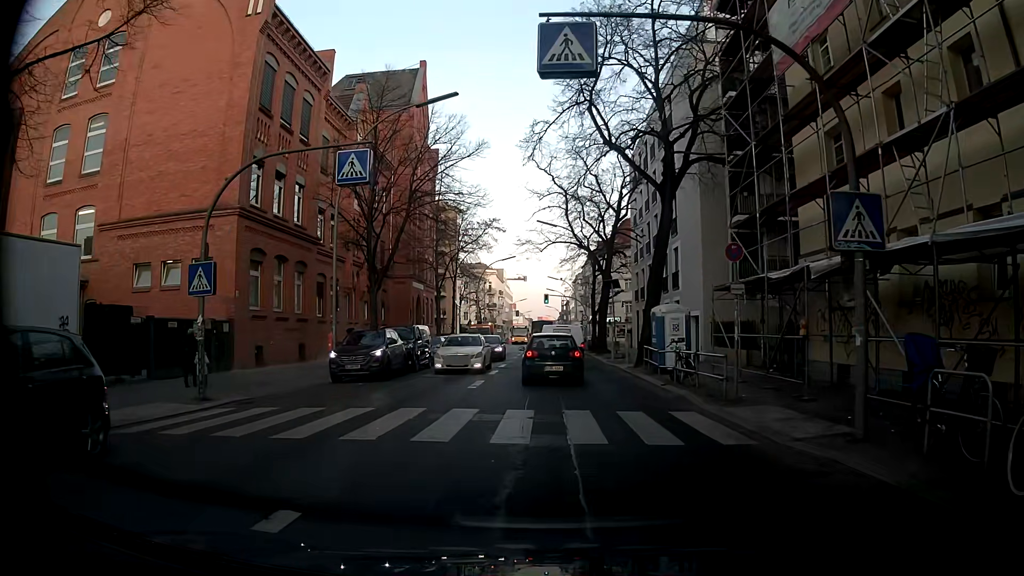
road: tertiary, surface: asphalt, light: Day
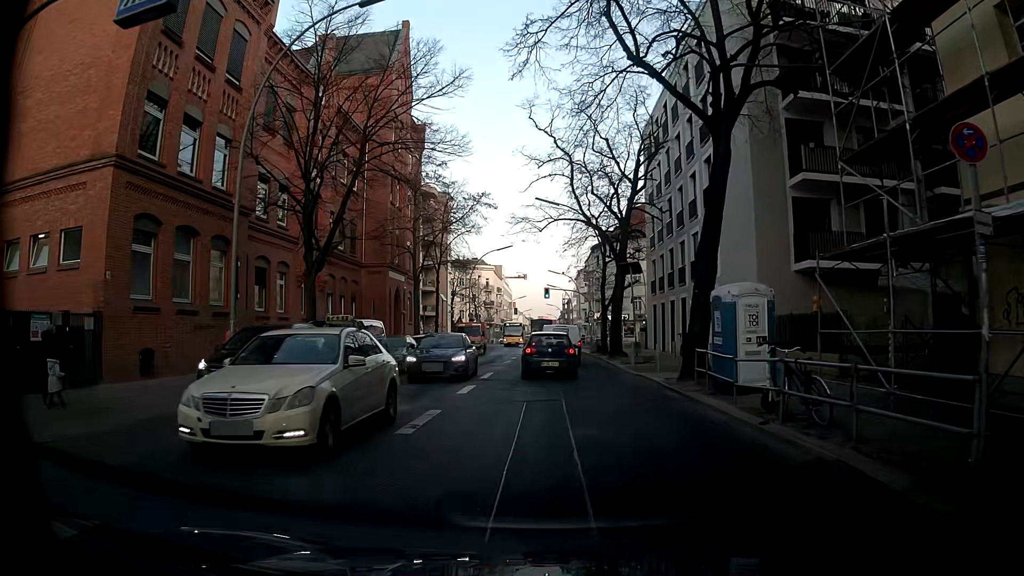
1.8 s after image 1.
(+0.2, +8.8) m; -1°
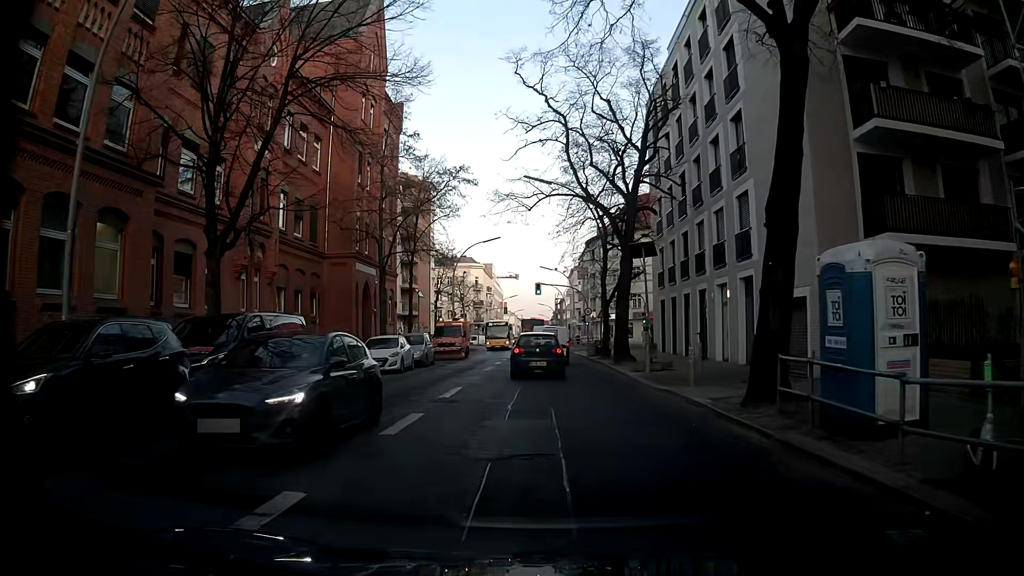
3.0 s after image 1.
(+0.1, +6.7) m; 0°
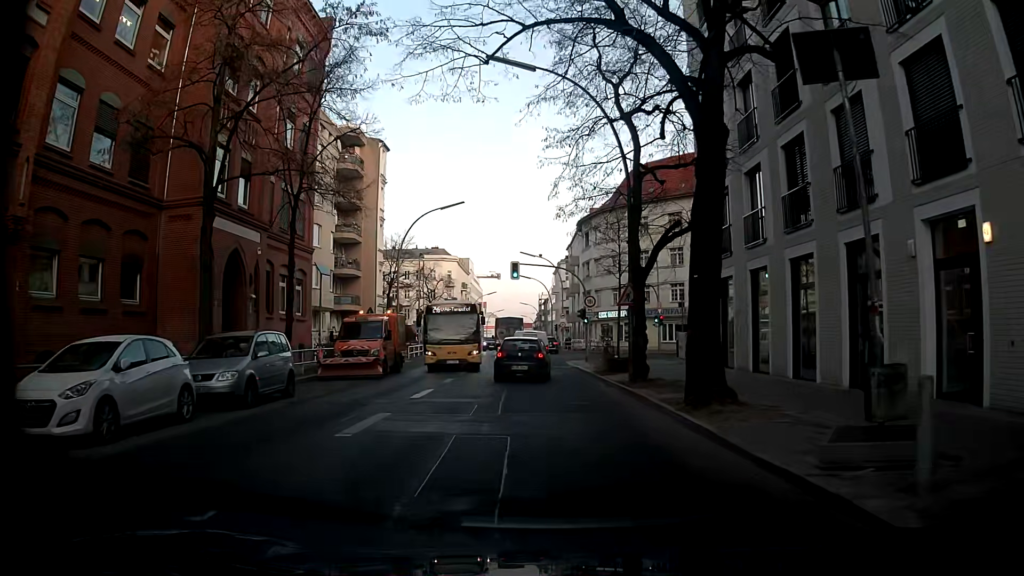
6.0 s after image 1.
(+0.7, +17.8) m; +4°
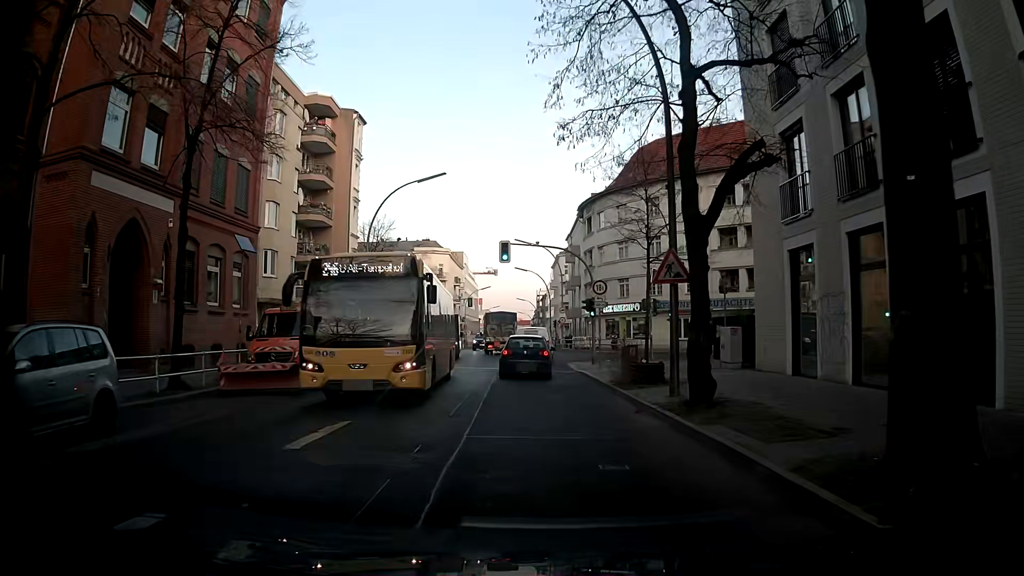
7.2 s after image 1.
(+0.1, +7.6) m; +2°
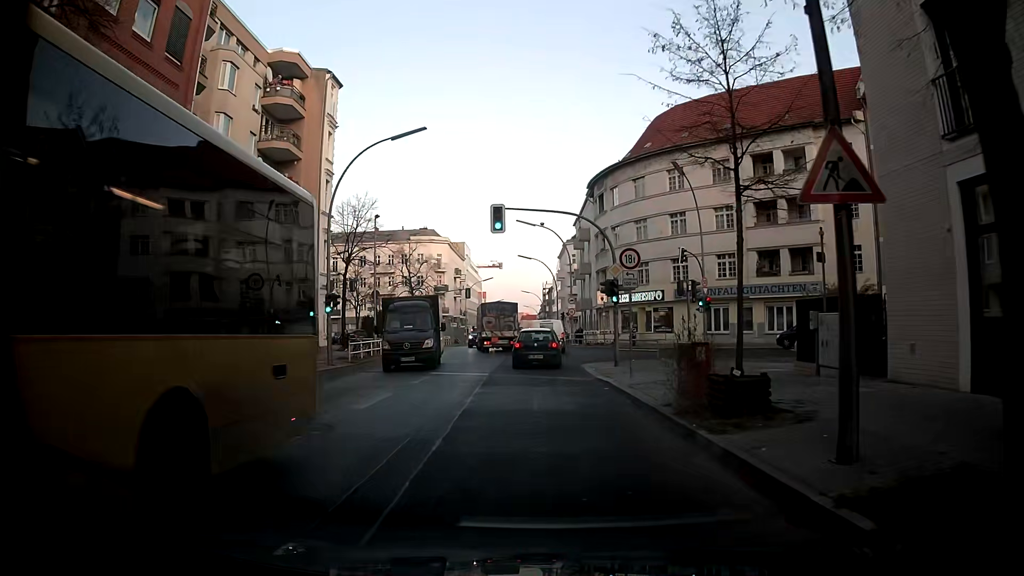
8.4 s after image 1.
(-0.5, +7.9) m; -6°
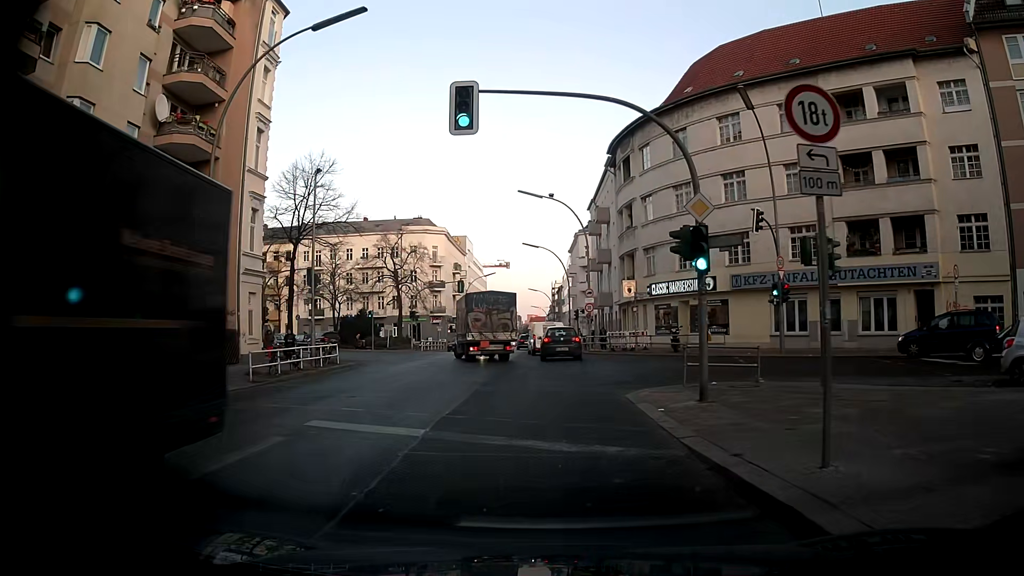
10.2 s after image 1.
(+0.5, +12.5) m; +1°
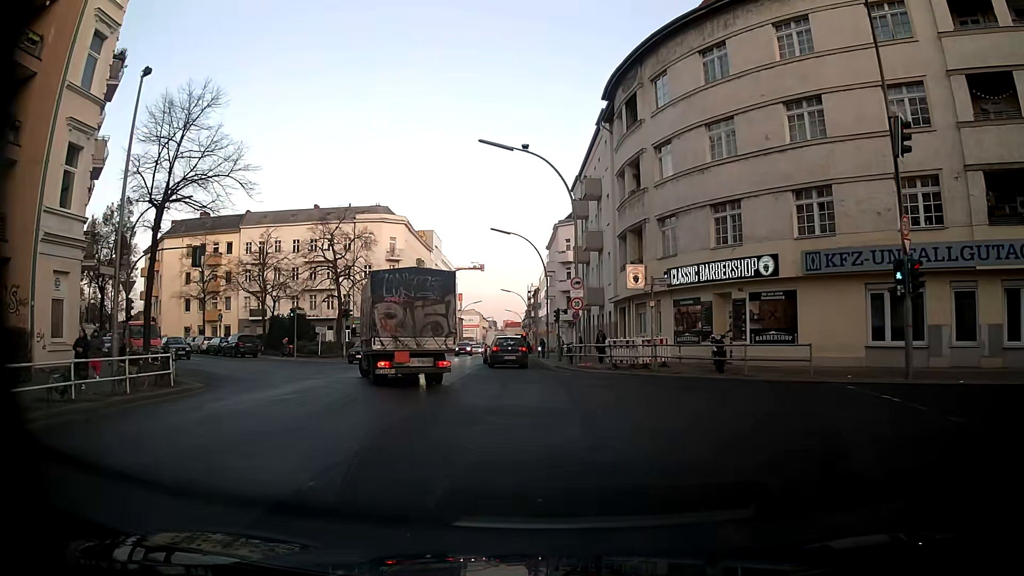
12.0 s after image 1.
(+0.7, +12.8) m; +4°
(0, +10) (0, +20) (-1, +30) (-2, +40) (-3, +50) (-4, +60) (-4, +70) (-5, +80) (-5, +90) (-6, +100) m
